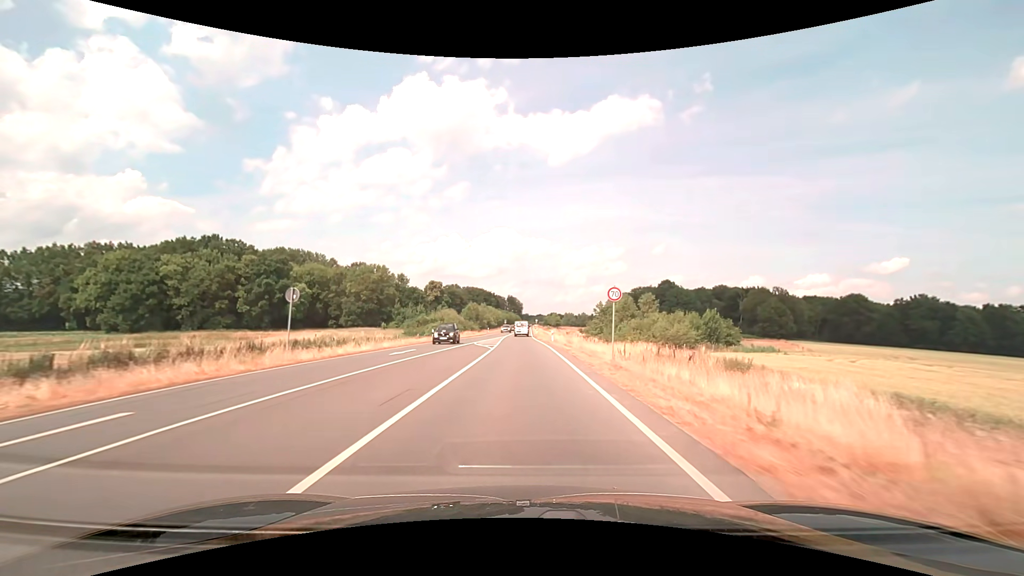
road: secondary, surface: asphalt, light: Day
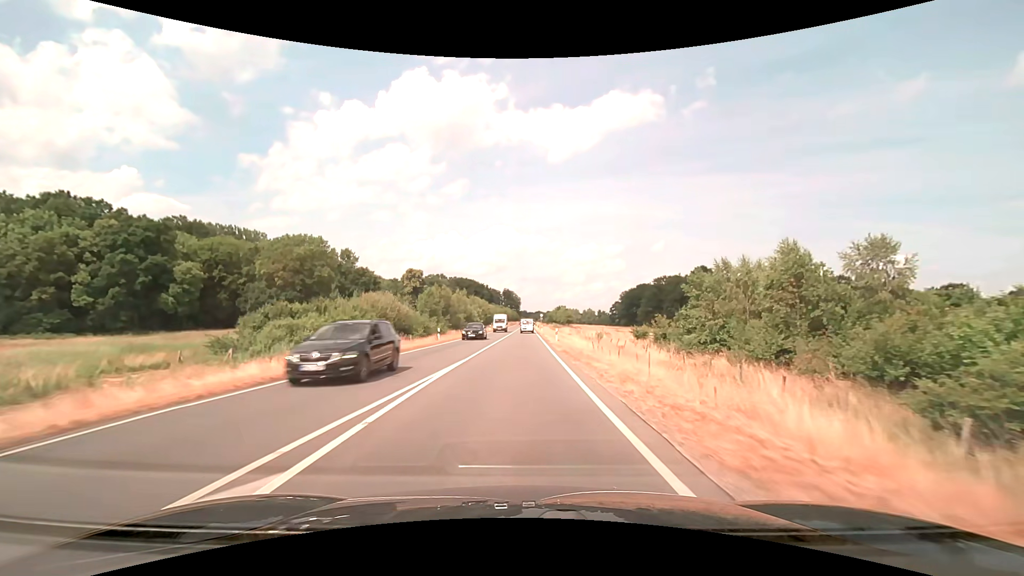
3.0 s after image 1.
(-0.2, +55.7) m; 0°
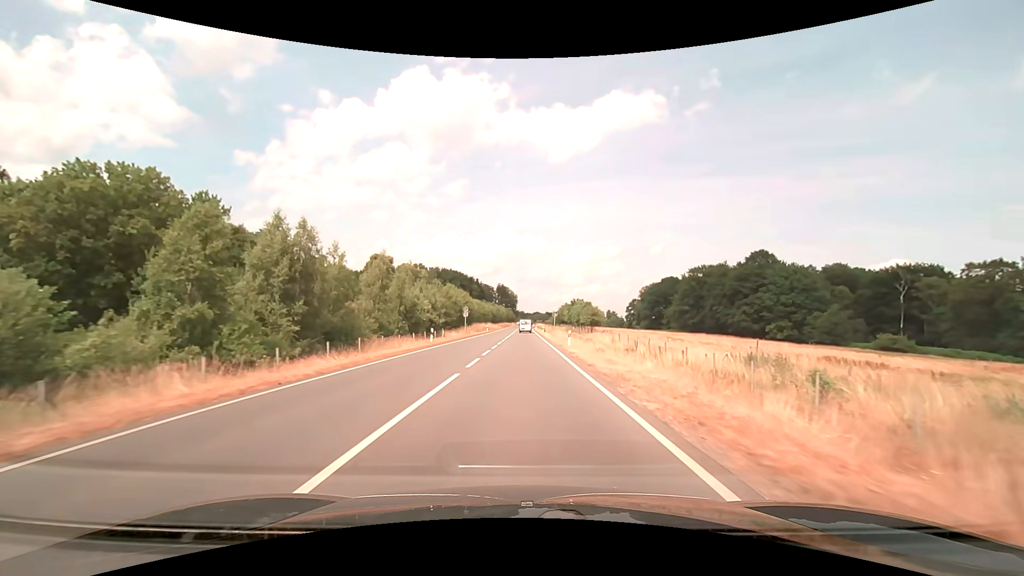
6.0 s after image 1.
(+0.1, +55.8) m; 0°
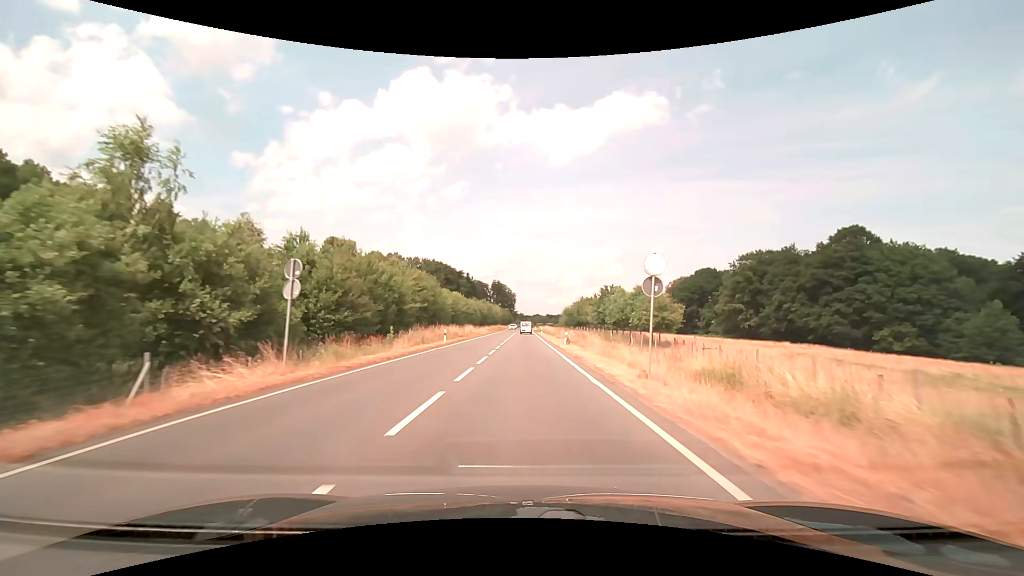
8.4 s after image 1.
(+0.2, +45.2) m; 0°
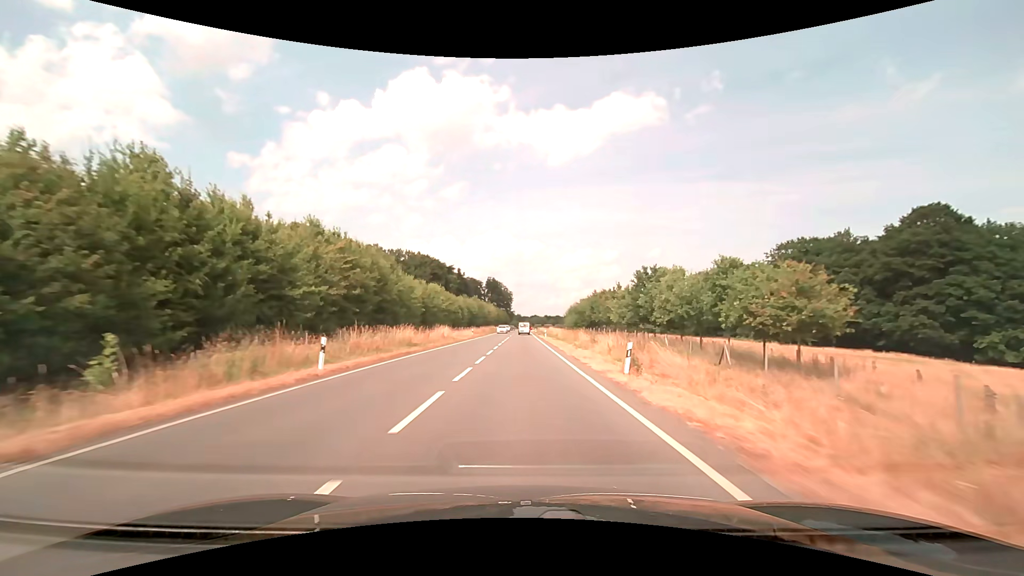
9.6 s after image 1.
(+0.1, +23.7) m; 0°
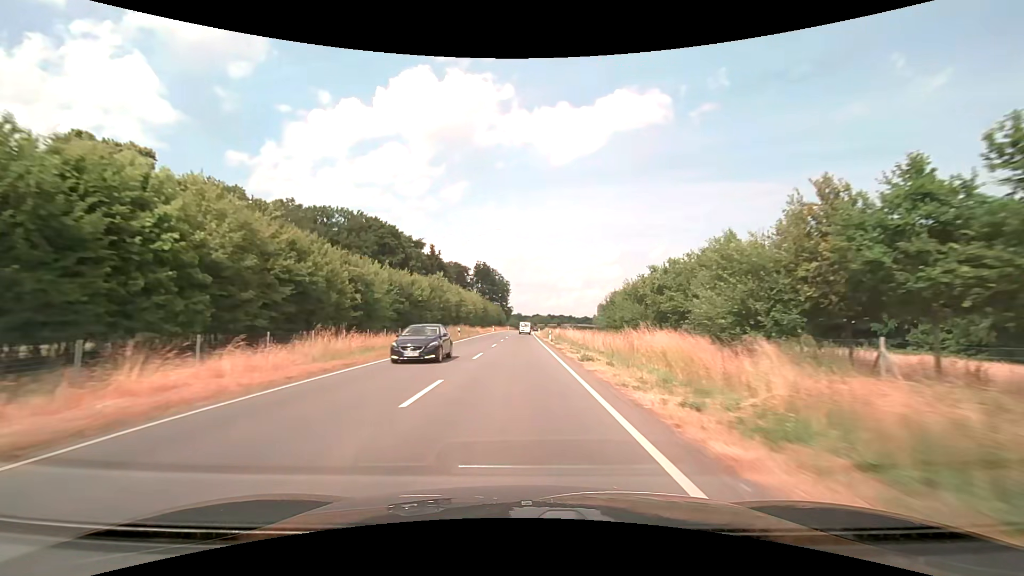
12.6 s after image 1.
(+0.4, +63.8) m; 0°
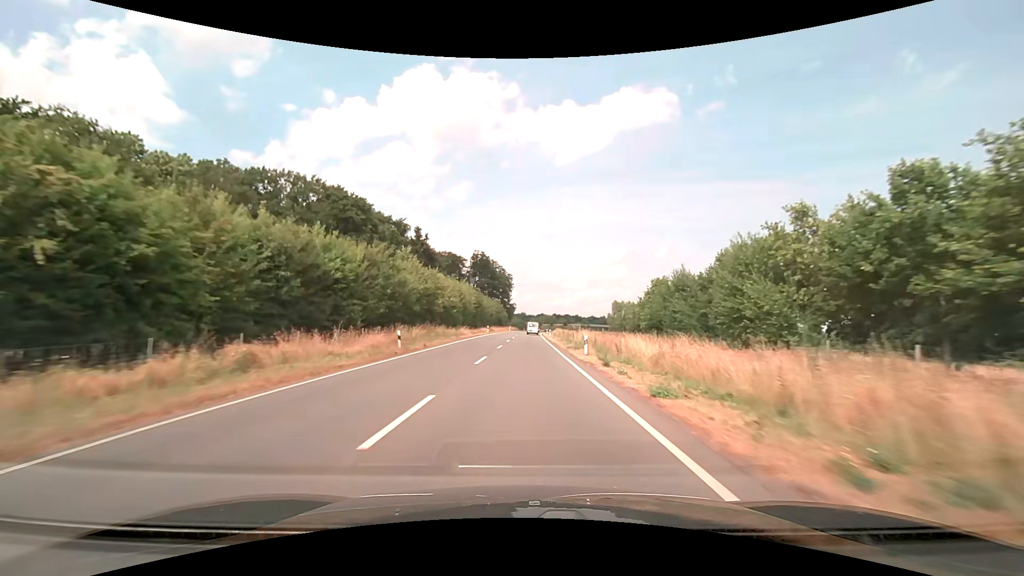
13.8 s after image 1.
(-0.2, +26.7) m; -1°
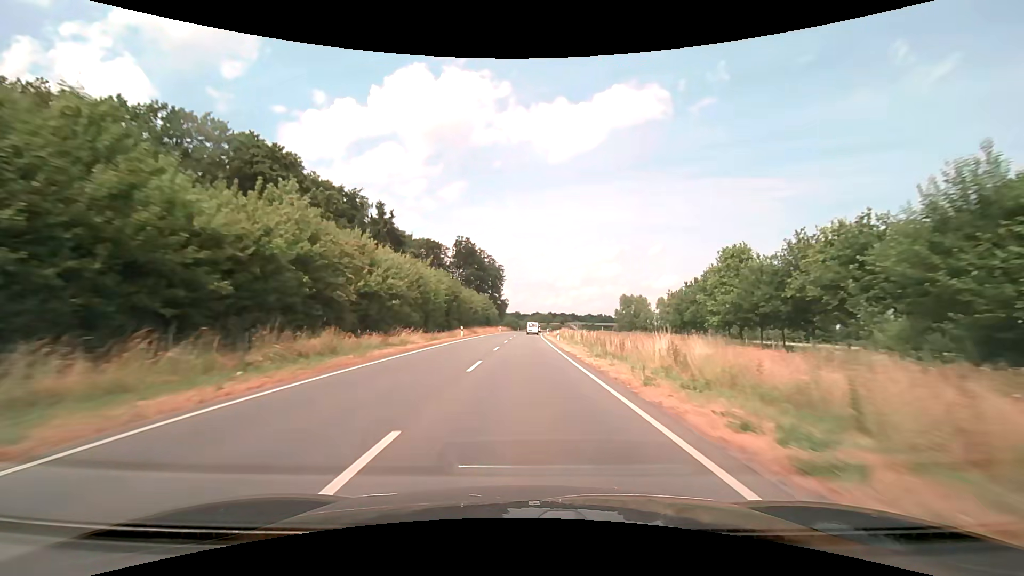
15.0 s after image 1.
(+0.1, +27.0) m; +1°
(0, +10) (0, +20) (0, +30) (+1, +40) (+1, +50) (+1, +60) (+1, +70) (+2, +80) (+2, +90) (+2, +100) m
